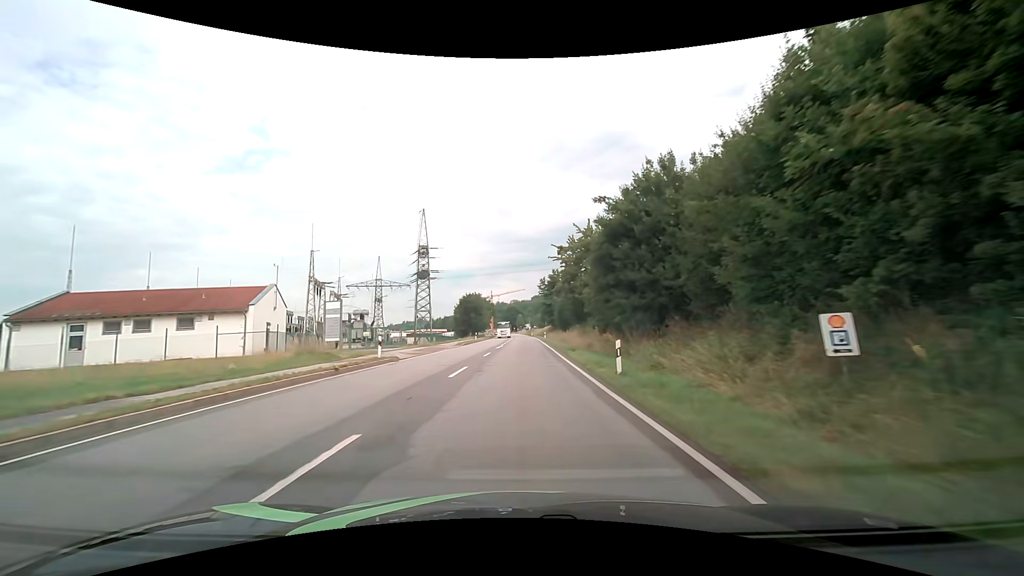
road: primary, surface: asphalt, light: Day
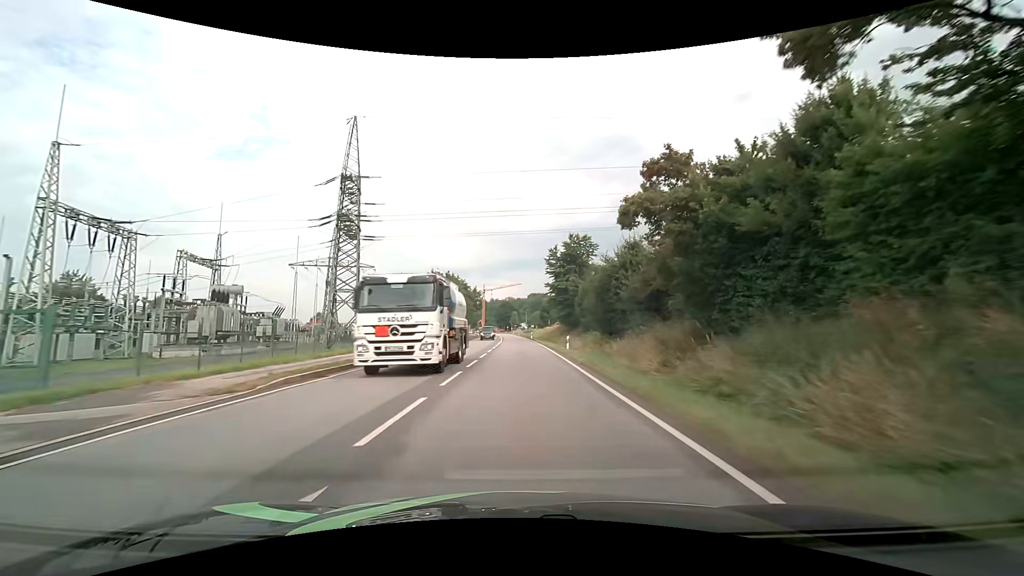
(+0.3, +39.3) m; +1°
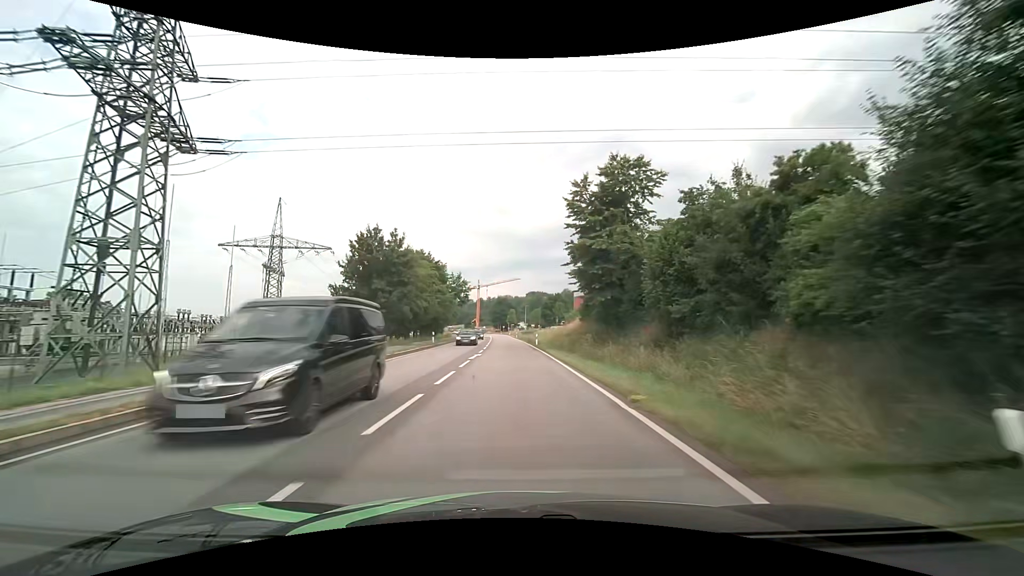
(+0.1, +29.5) m; 0°
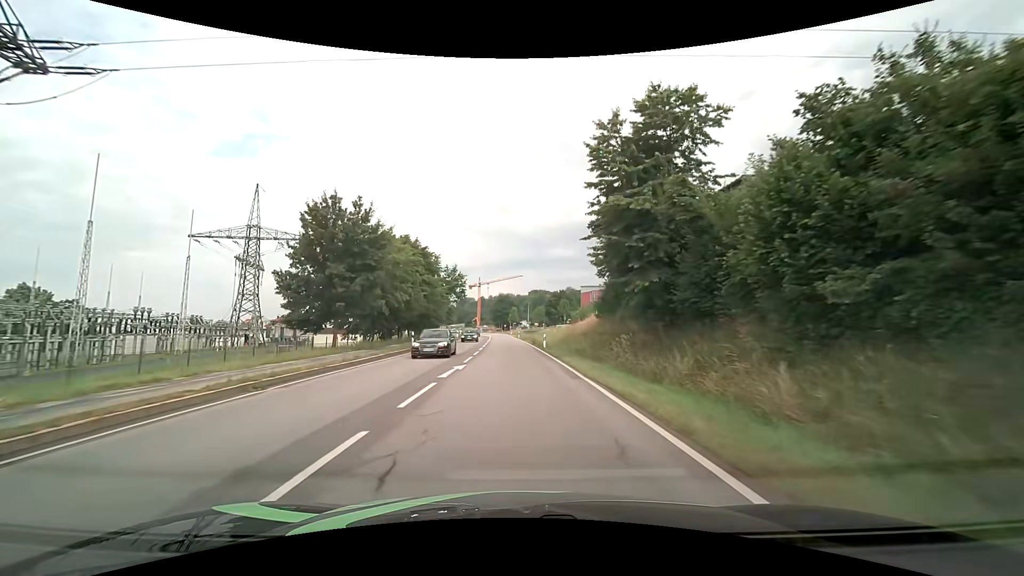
(0.0, +9.9) m; 0°
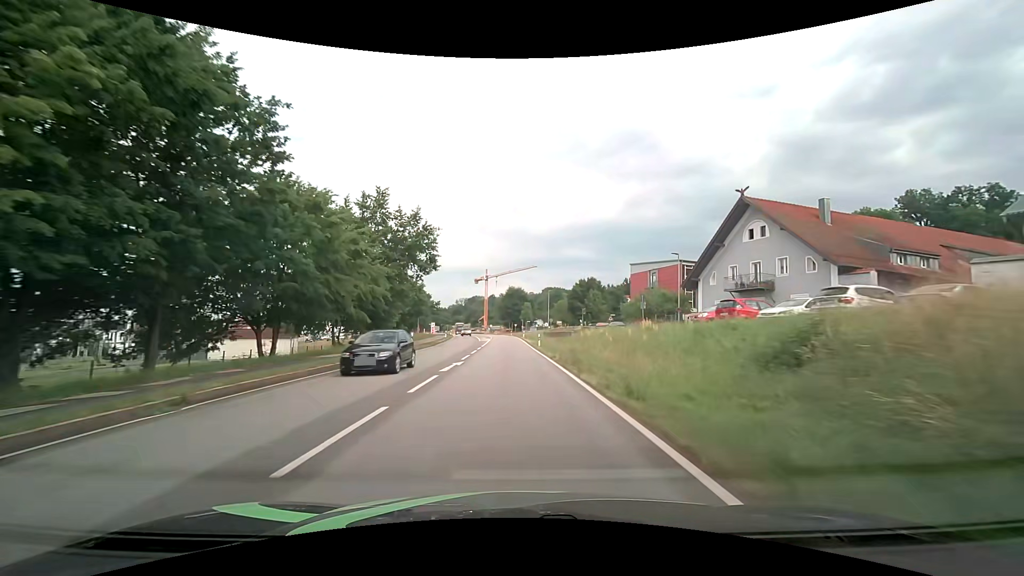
(-0.6, +40.2) m; -1°
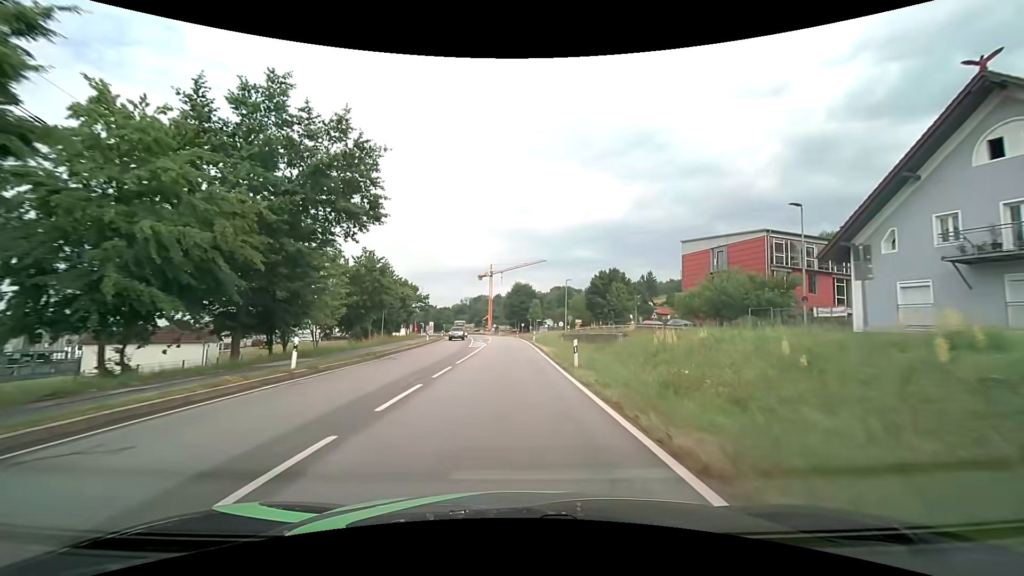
(-0.1, +20.4) m; -1°
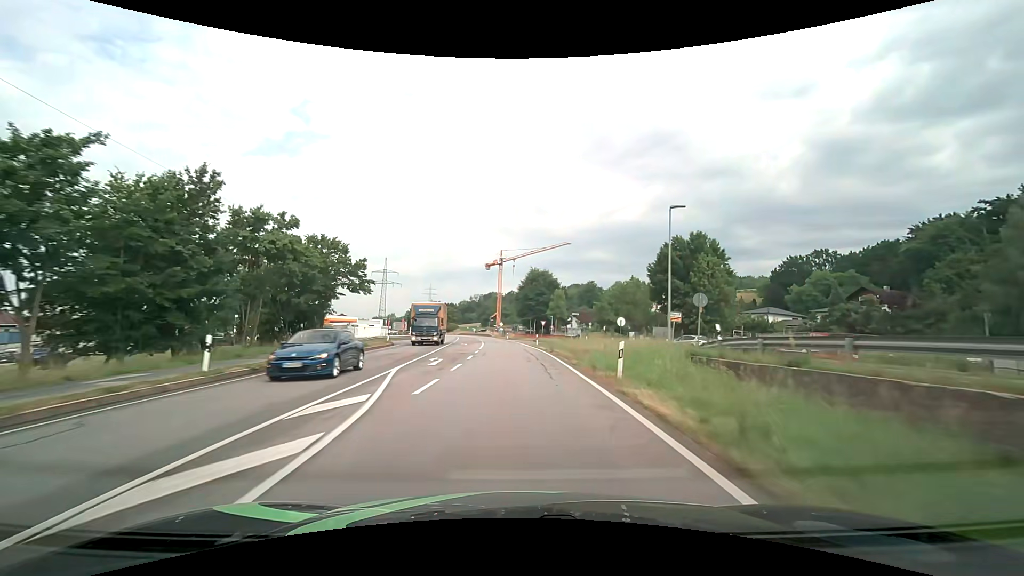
(-0.6, +41.2) m; -2°
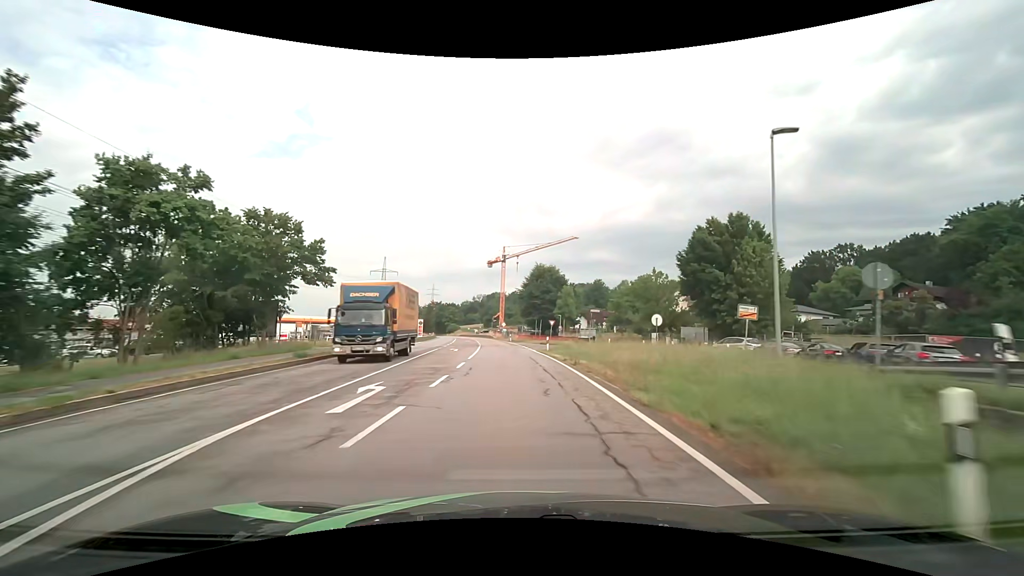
(0.0, +10.3) m; -1°
(0, +10) (0, +20) (0, +30) (-1, +40) (-1, +50) (-2, +60) (-3, +70) (-4, +80) (-5, +90) (-7, +100) m
